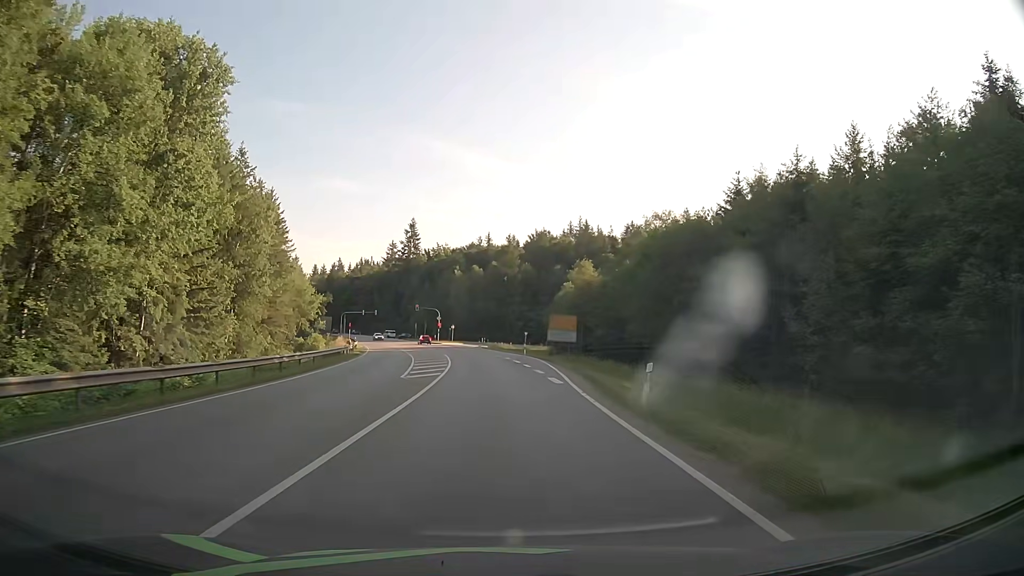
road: secondary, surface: asphalt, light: Day
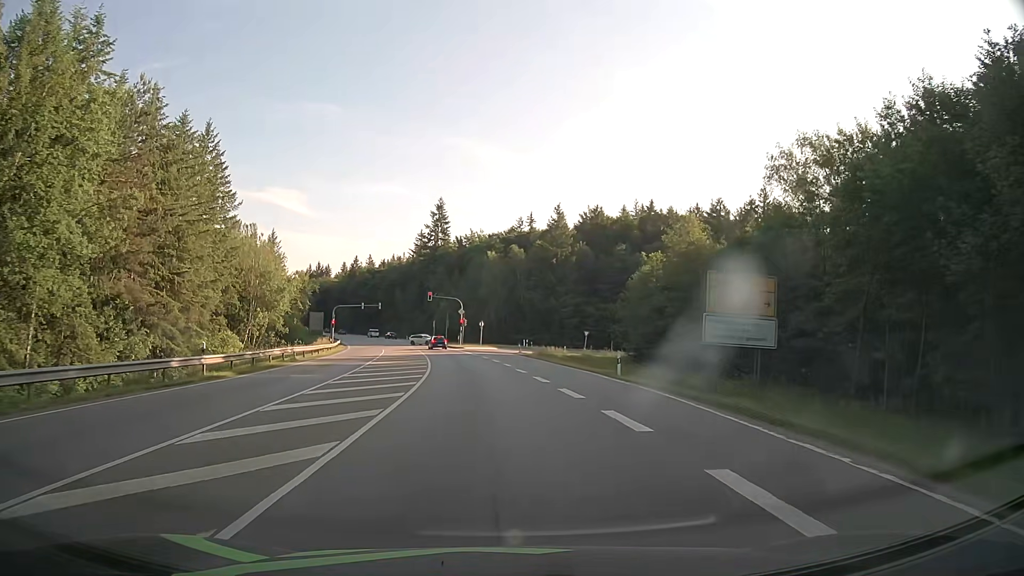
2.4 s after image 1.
(-0.9, +35.8) m; -3°
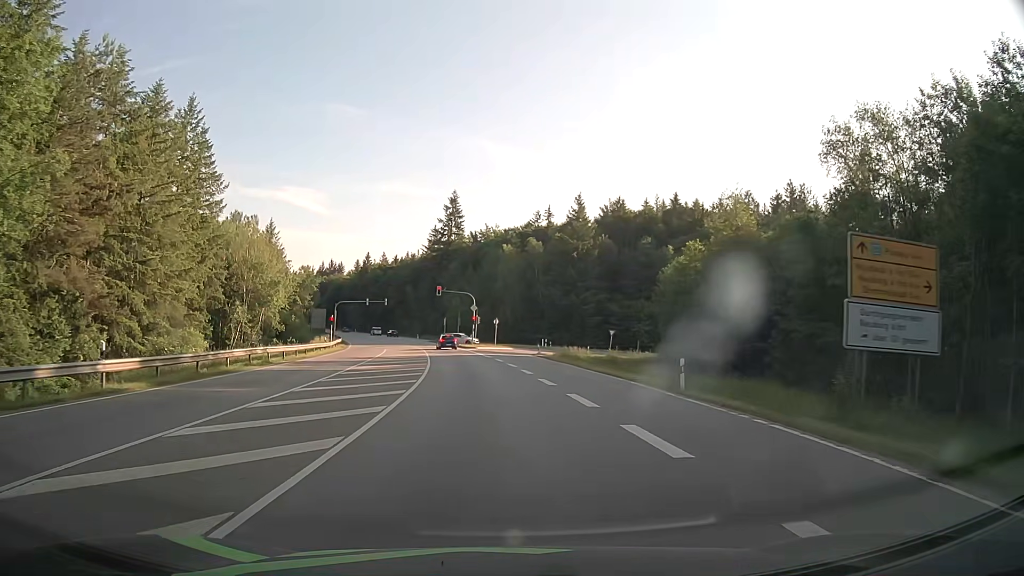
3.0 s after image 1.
(-0.1, +7.9) m; -2°
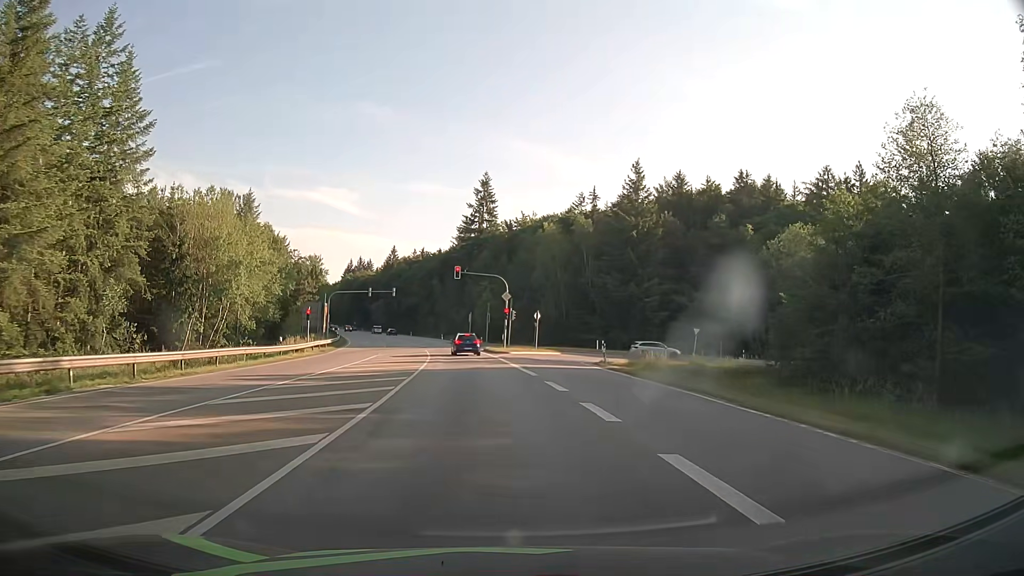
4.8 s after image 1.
(-0.6, +20.8) m; -2°
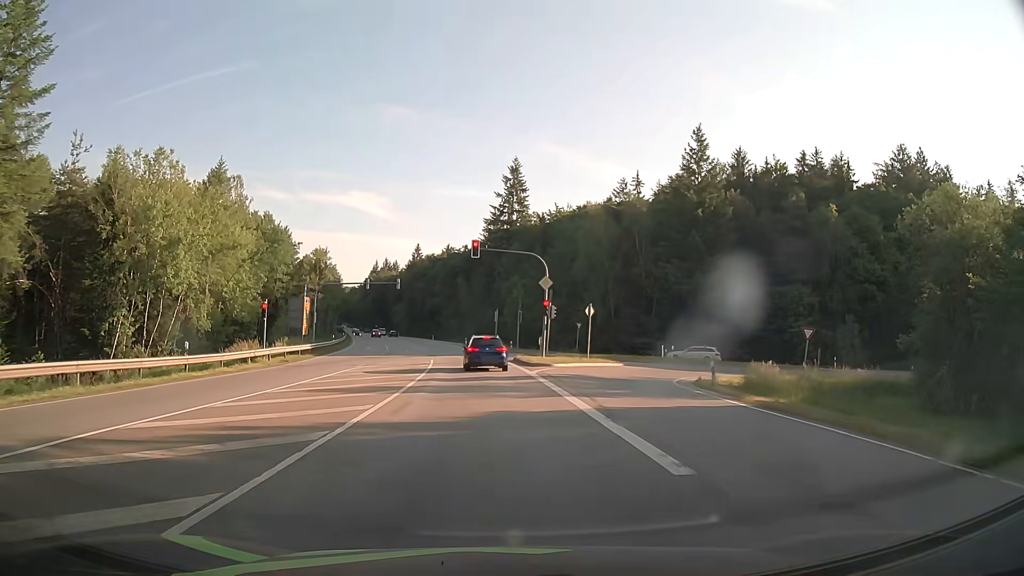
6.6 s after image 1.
(-0.5, +15.8) m; -3°
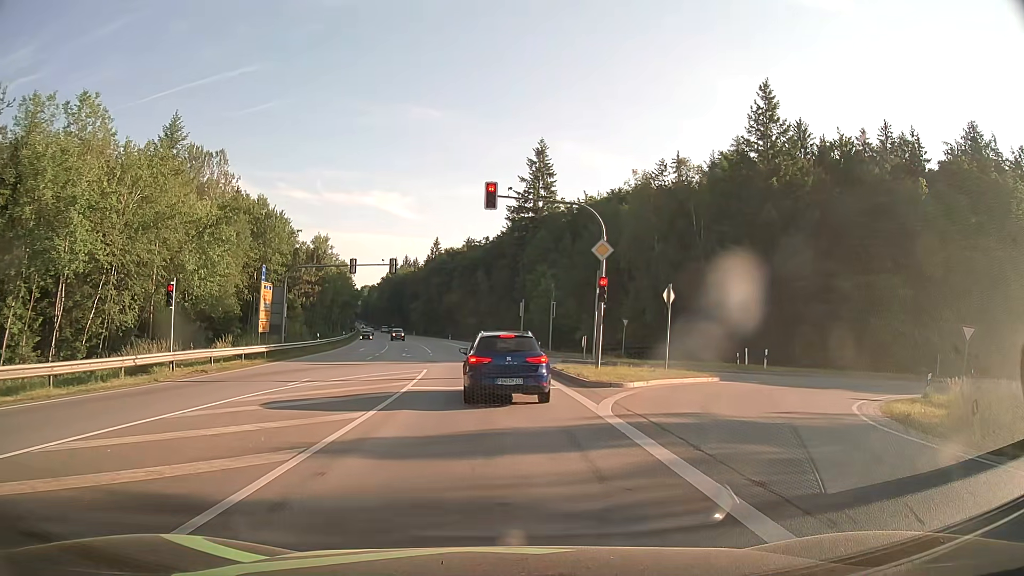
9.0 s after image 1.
(-0.3, +13.3) m; -2°
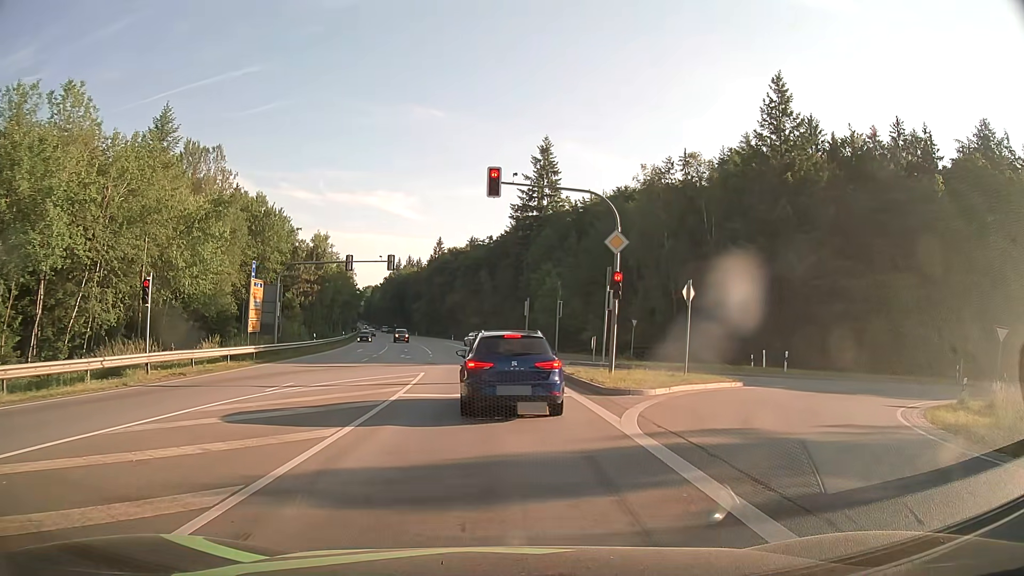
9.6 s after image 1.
(0.0, +2.1) m; -1°
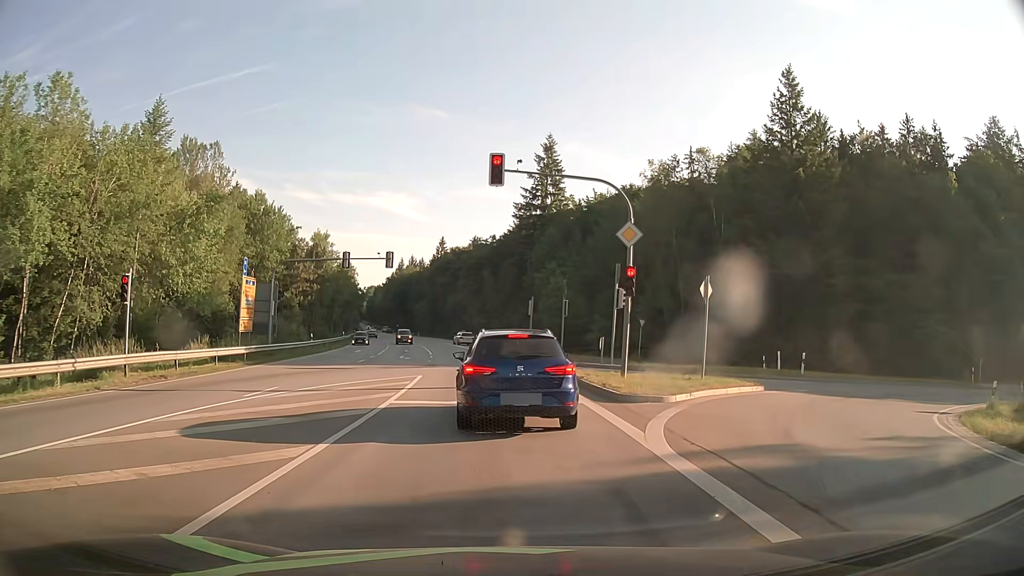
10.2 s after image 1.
(0.0, +1.6) m; 0°
(0, +10) (-1, +20) (-1, +30) (-2, +40) (-3, +50) (-4, +60) (-6, +70) (-7, +80) (-9, +89) (-10, +99) m
